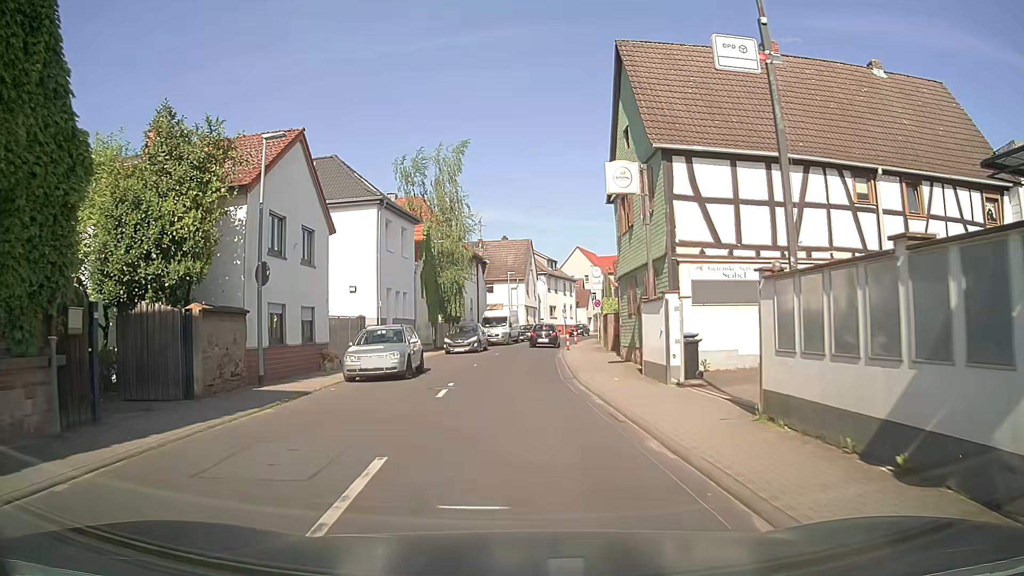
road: unclassified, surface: asphalt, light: Day
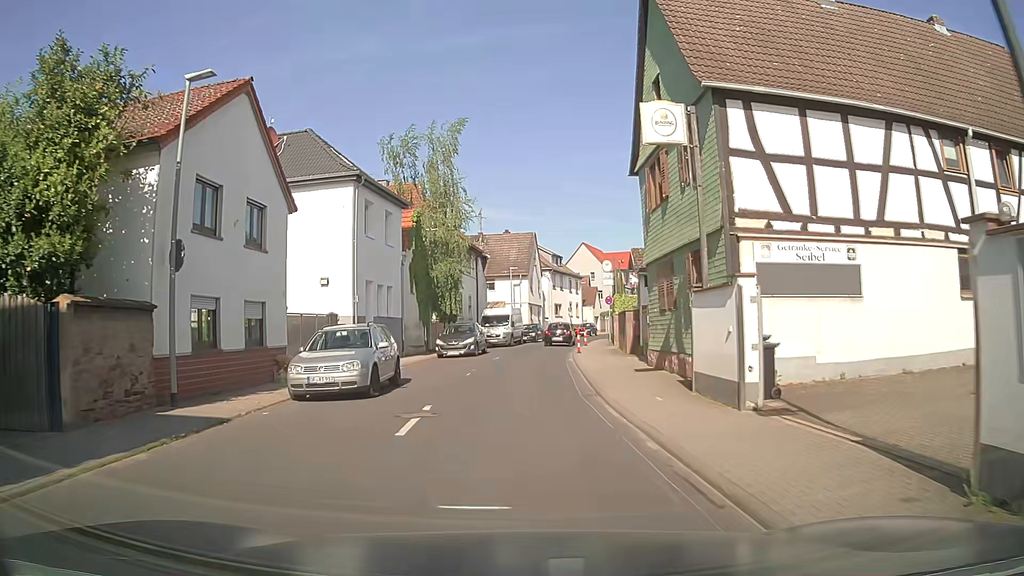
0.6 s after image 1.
(0.0, +4.6) m; 0°
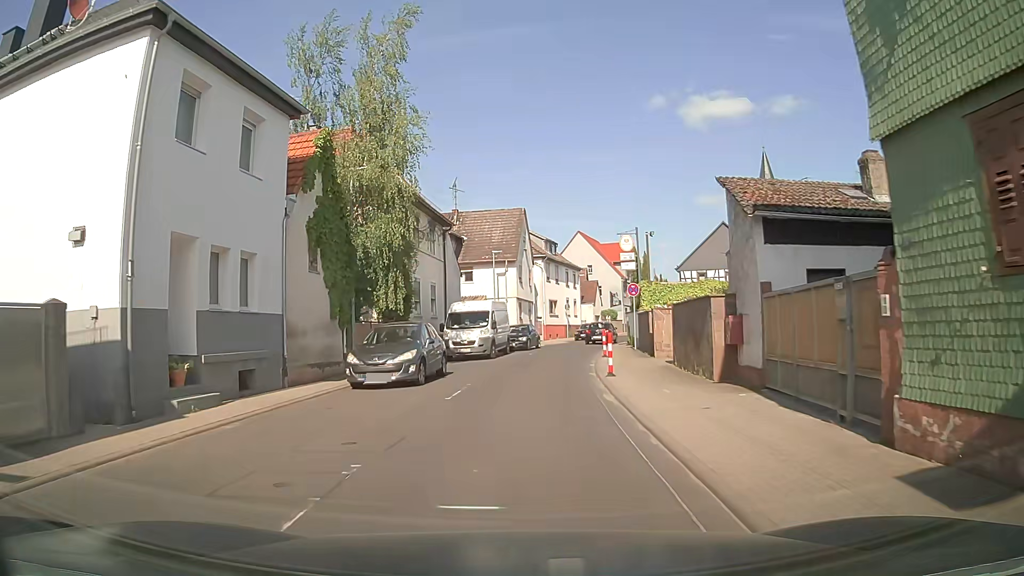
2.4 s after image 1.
(+0.1, +13.9) m; +1°
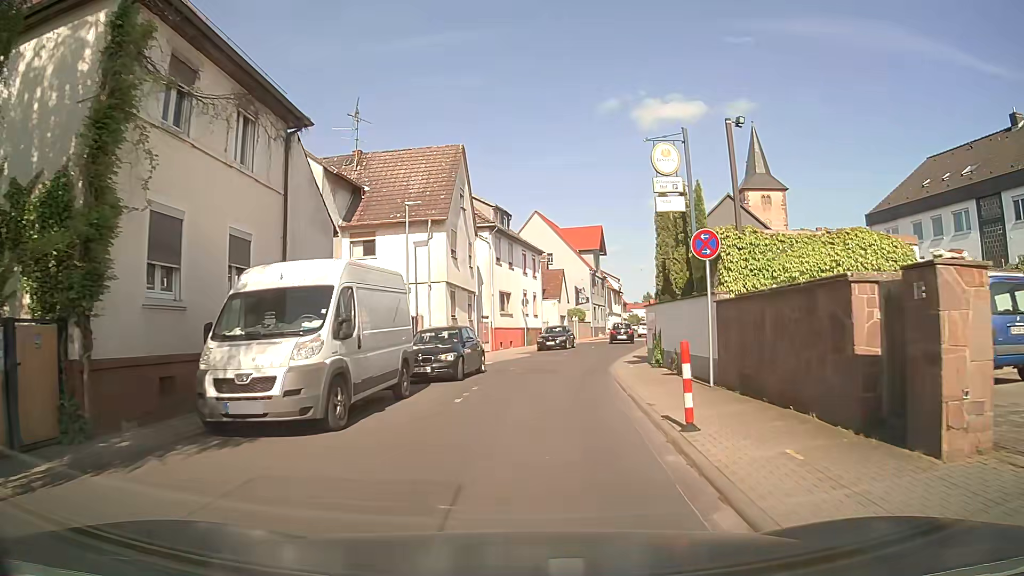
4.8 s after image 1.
(+0.5, +18.5) m; +5°
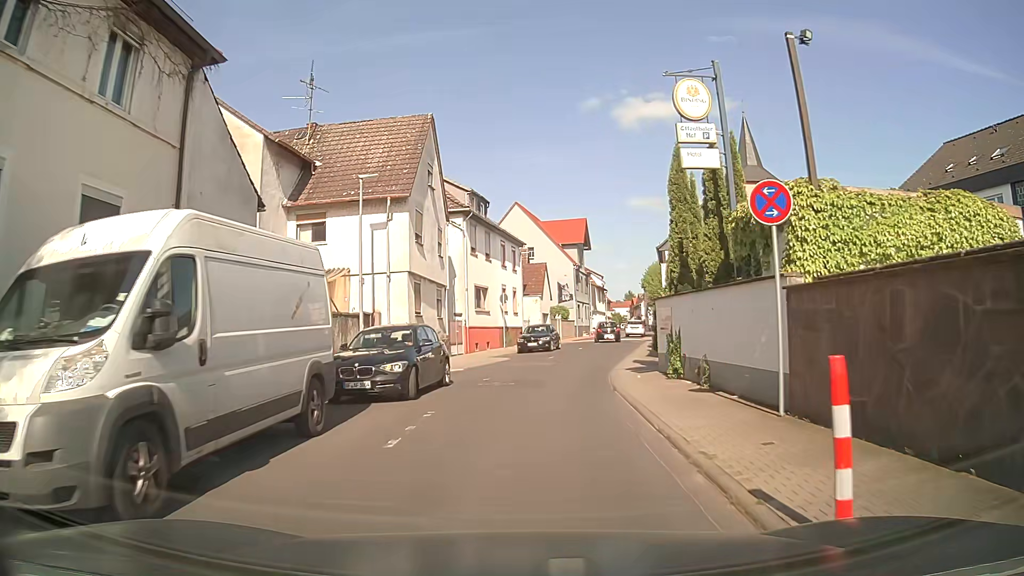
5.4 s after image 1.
(+0.1, +4.6) m; +1°
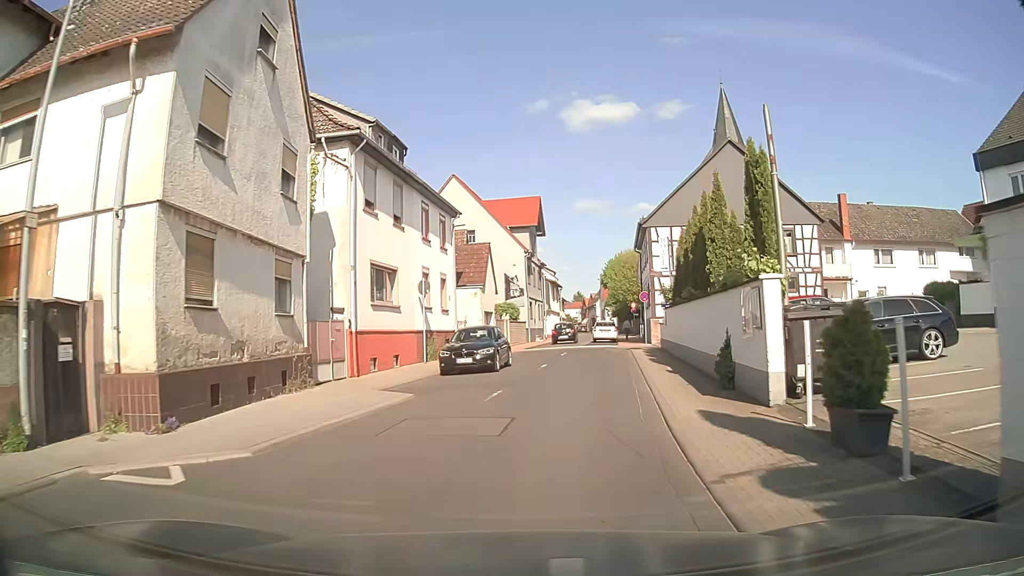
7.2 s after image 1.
(+0.7, +13.8) m; +5°
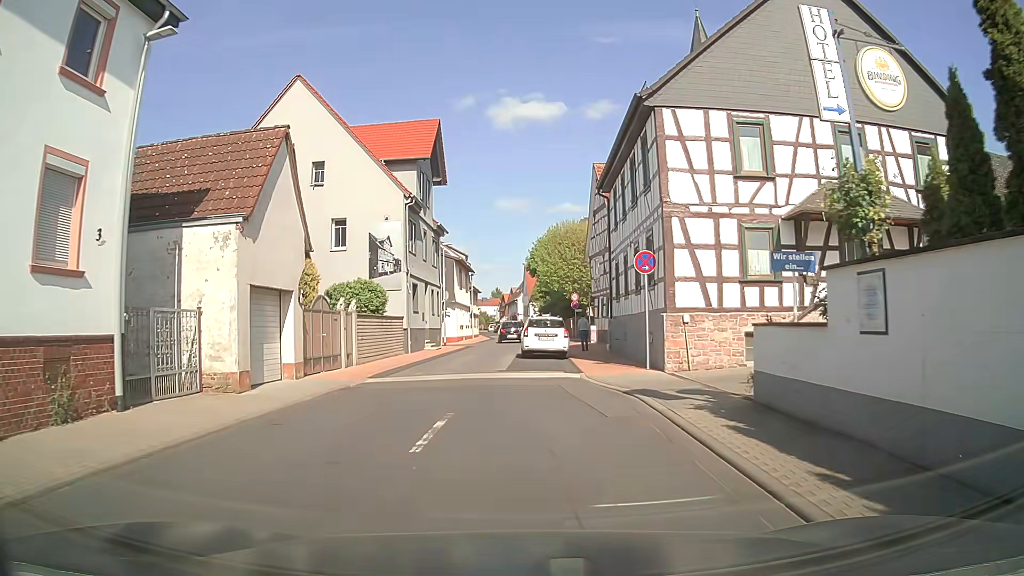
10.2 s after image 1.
(+2.0, +22.3) m; +6°
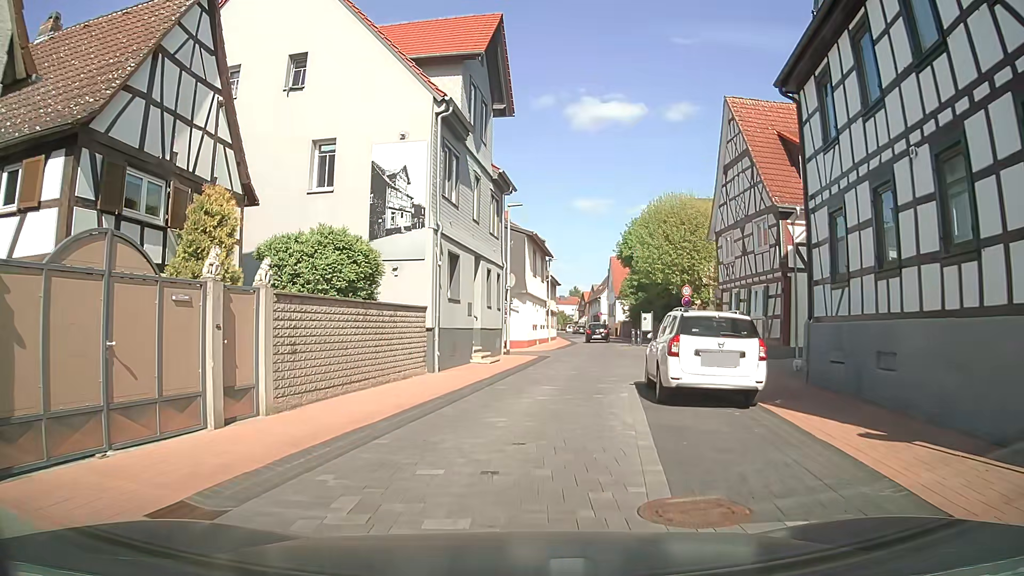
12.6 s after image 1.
(-0.2, +13.3) m; -6°
(0, +10) (+2, +20) (+4, +30) (+5, +40) (+7, +49) (+8, +59) (+9, +69) (+10, +79) (+10, +89) (+9, +99) m
